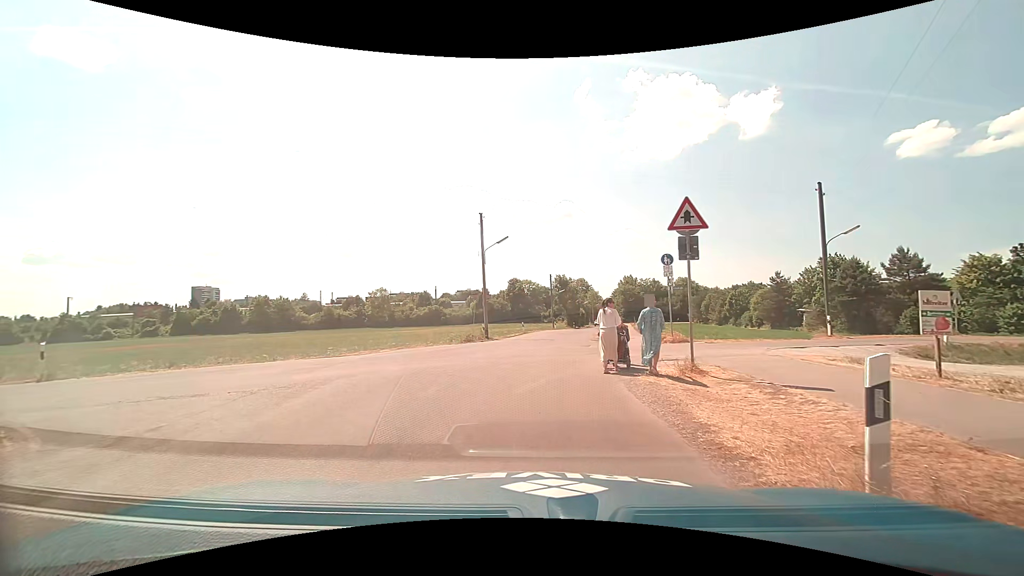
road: unclassified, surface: asphalt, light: Day
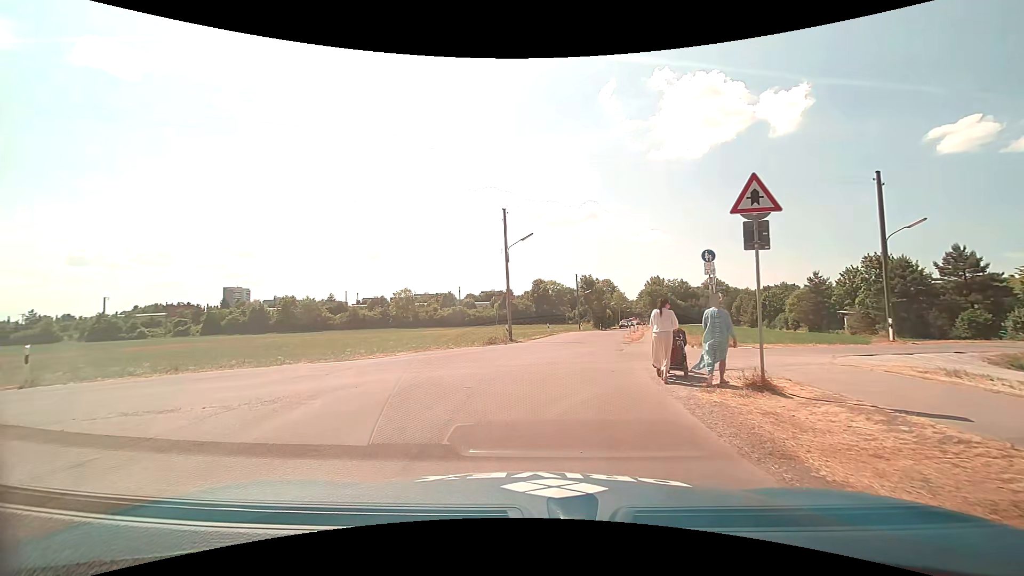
(0.0, +1.9) m; -3°
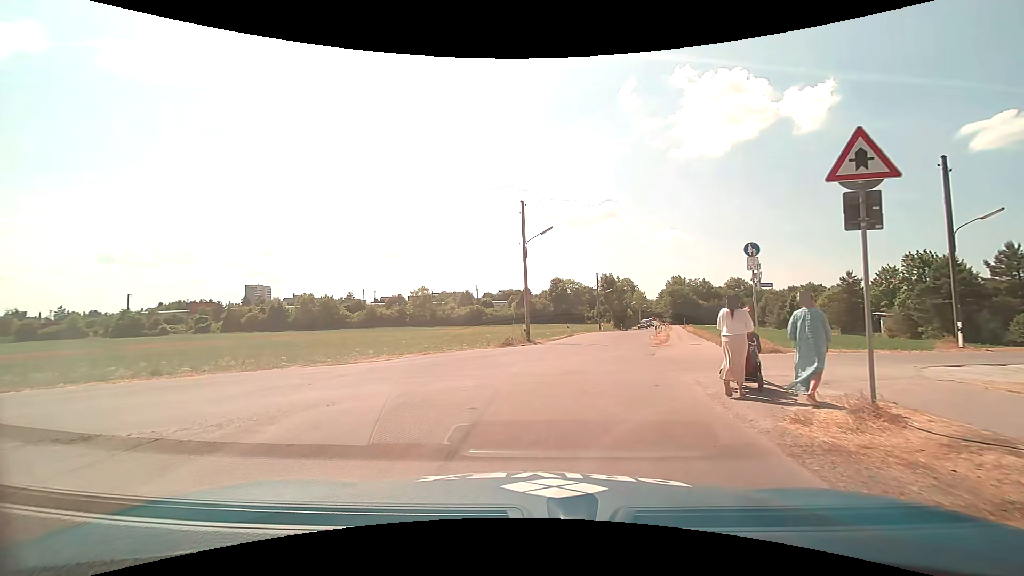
(0.0, +2.2) m; -3°
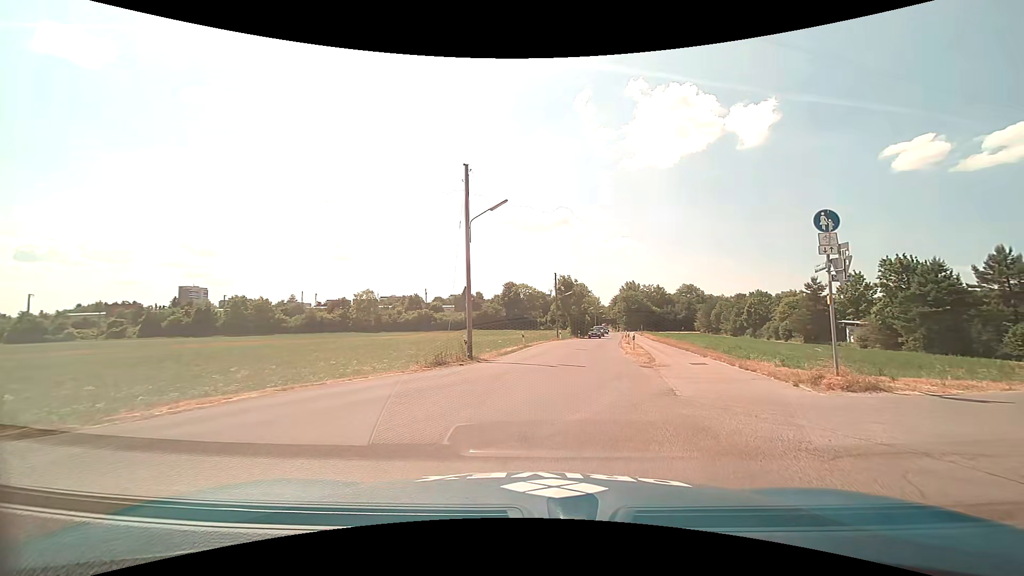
(+0.3, +8.6) m; +7°
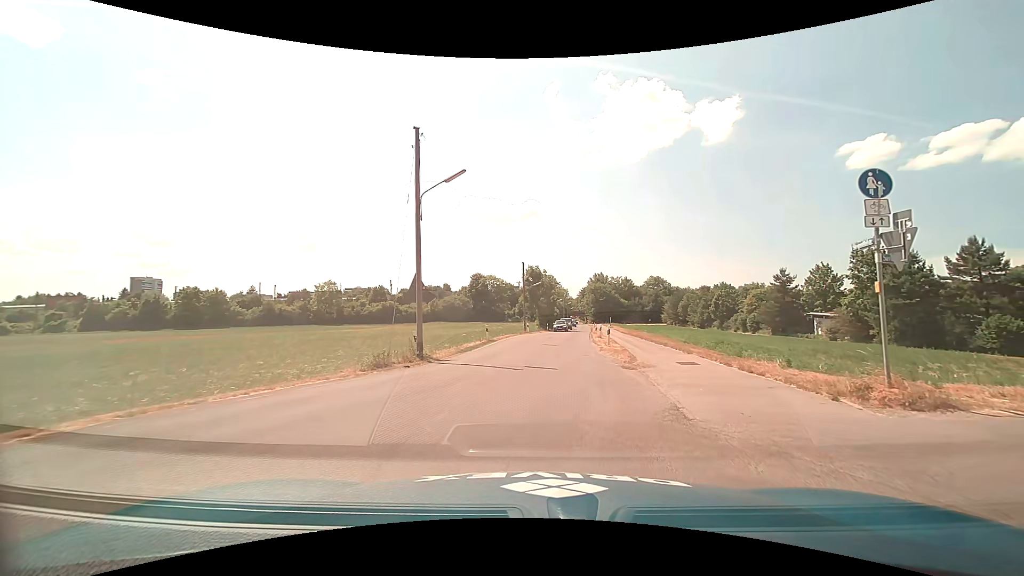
(+0.1, +3.4) m; +3°
(0, +10) (+1, +20) (+2, +30) (+3, +40) (+4, +50) (+6, +60) (+7, +70) (+8, +80) (+10, +89) (+11, +99) m
